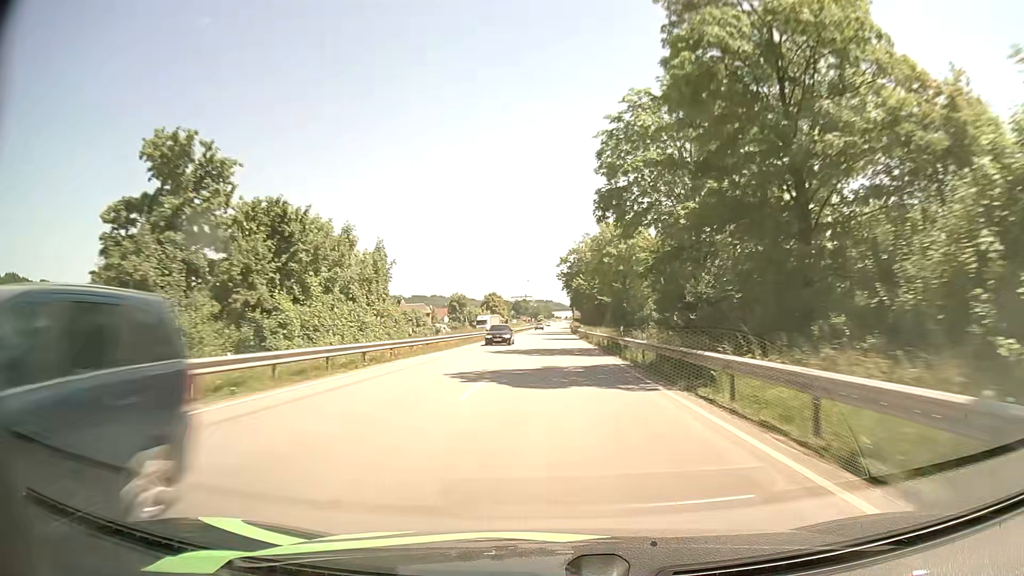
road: primary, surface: asphalt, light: Day
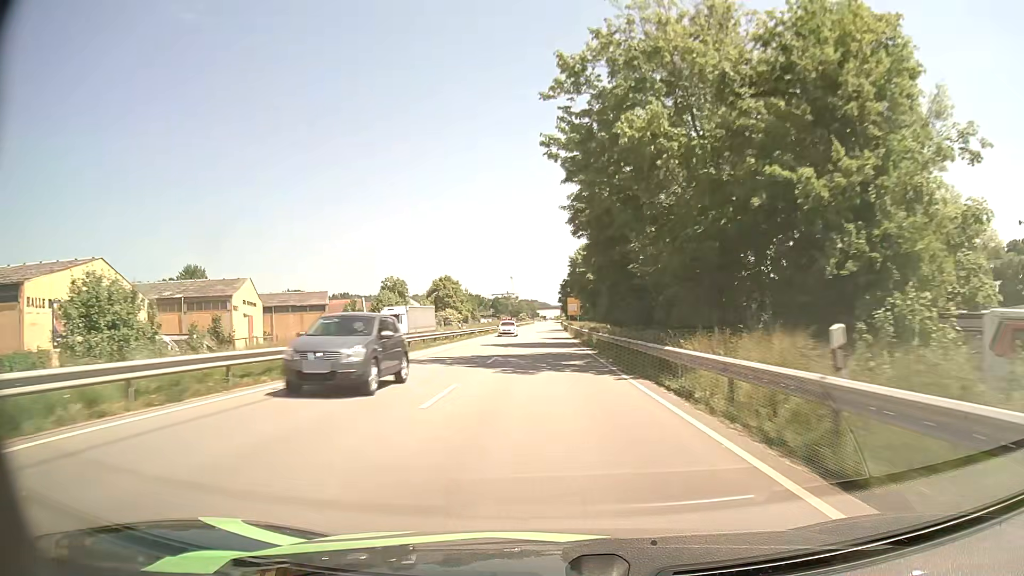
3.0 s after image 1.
(+0.9, +73.7) m; +1°
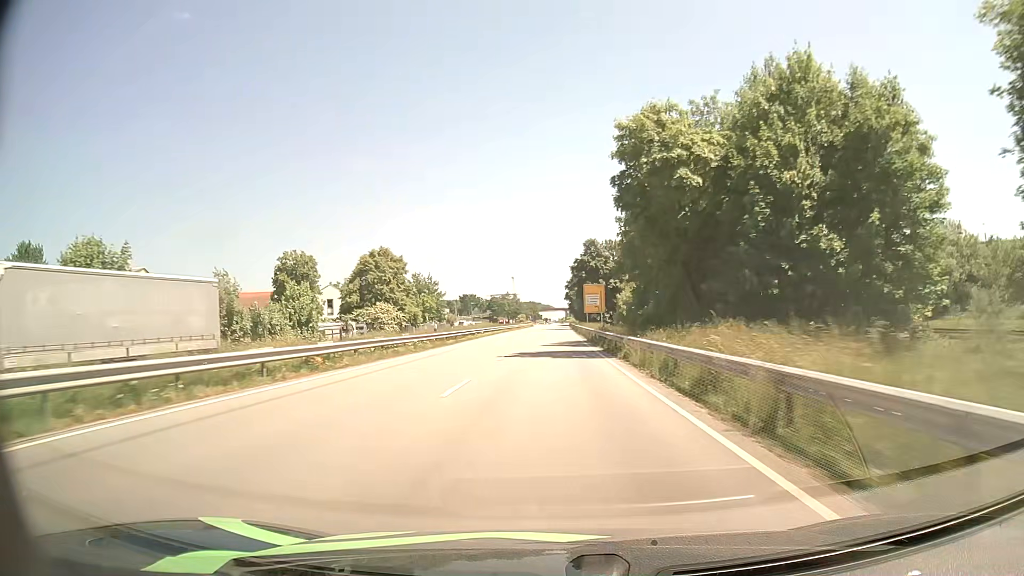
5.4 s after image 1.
(-0.1, +58.6) m; 0°
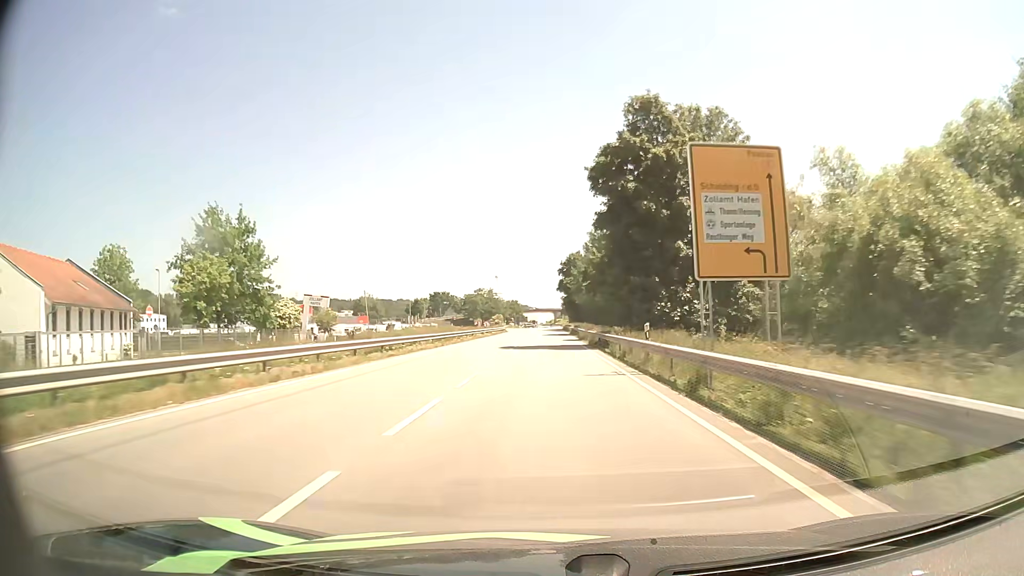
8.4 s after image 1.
(+0.5, +71.8) m; +1°
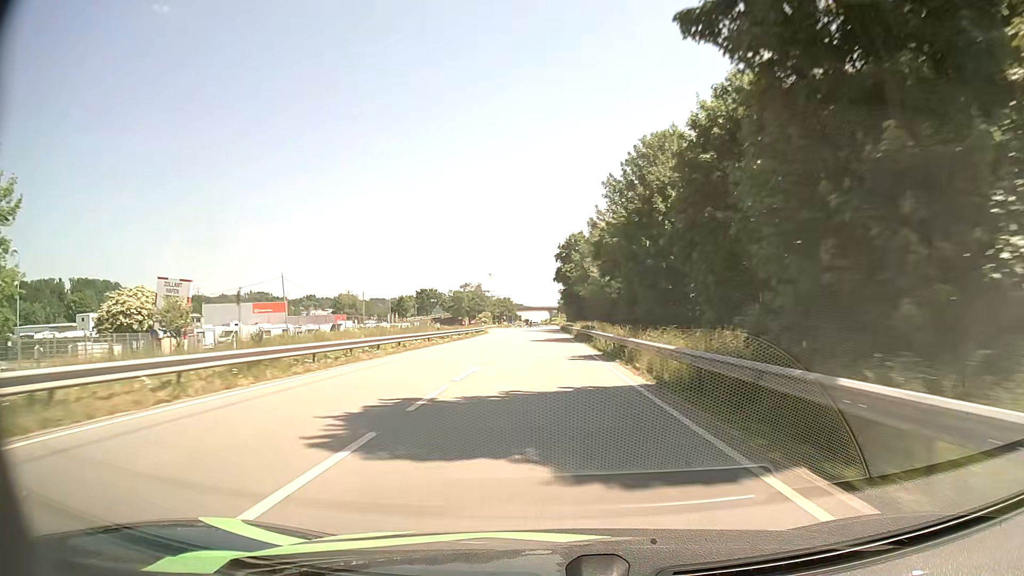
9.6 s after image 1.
(+0.1, +27.8) m; 0°
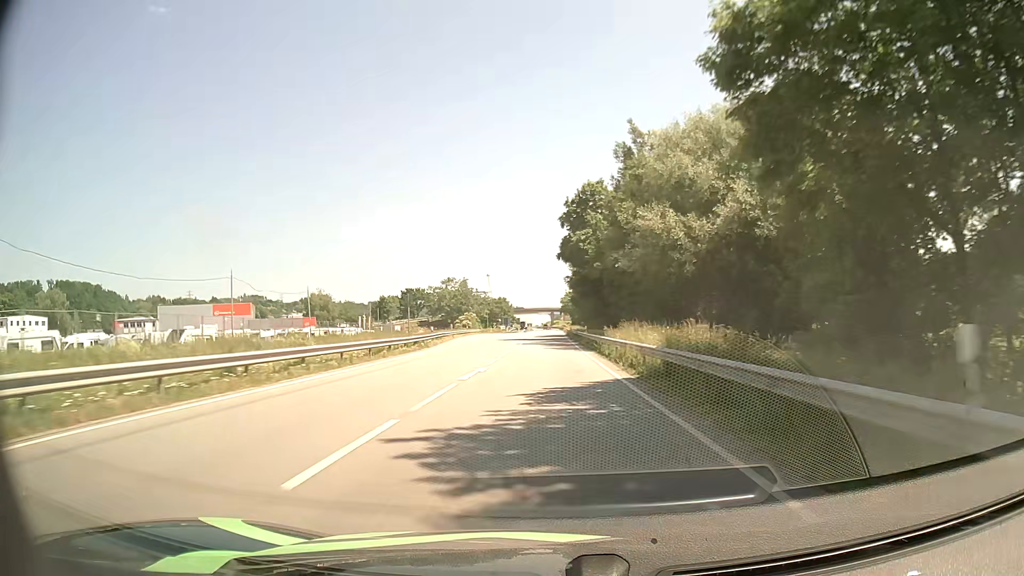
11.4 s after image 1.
(-0.1, +40.8) m; 0°
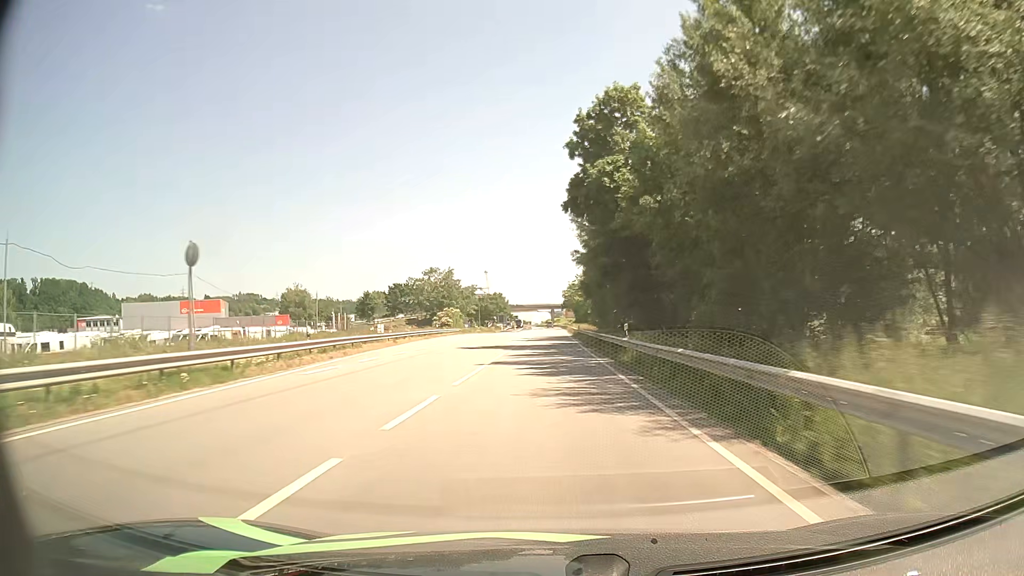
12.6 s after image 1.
(0.0, +27.0) m; 0°
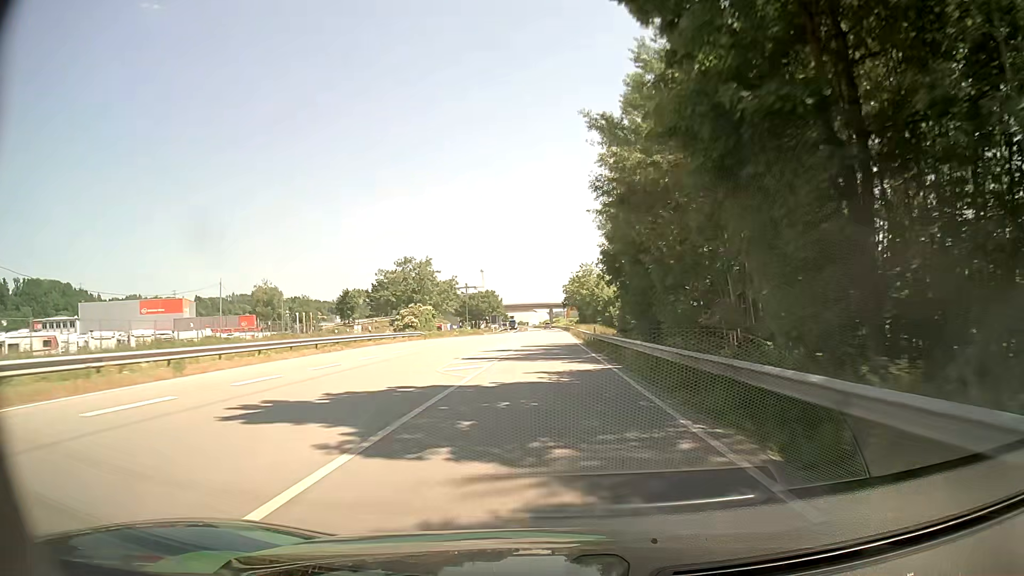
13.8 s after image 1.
(+0.1, +27.2) m; 0°
(0, +10) (0, +20) (0, +30) (0, +40) (0, +50) (0, +60) (0, +70) (0, +80) (+1, +90) (+1, +100) m
